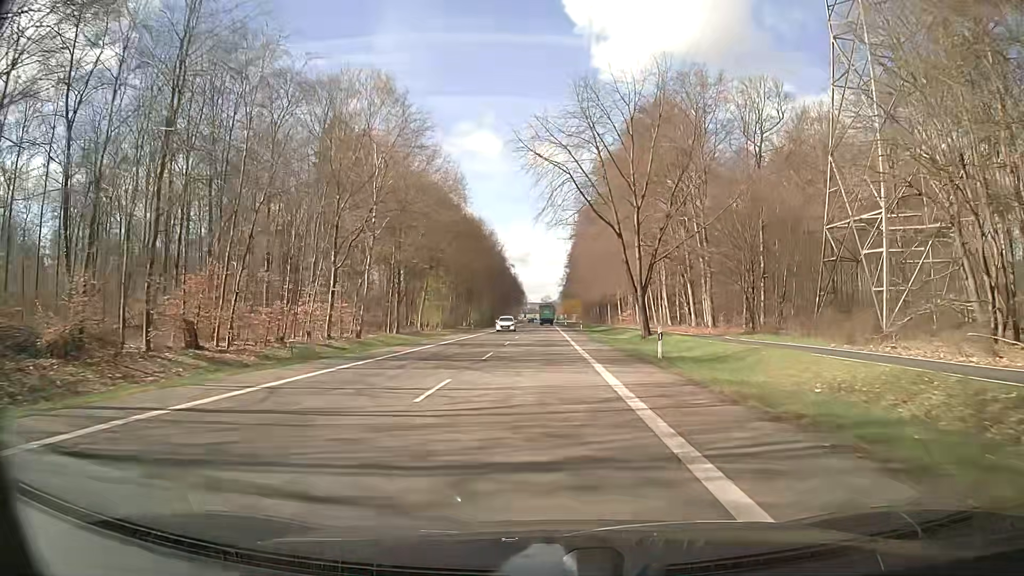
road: secondary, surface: asphalt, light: Day
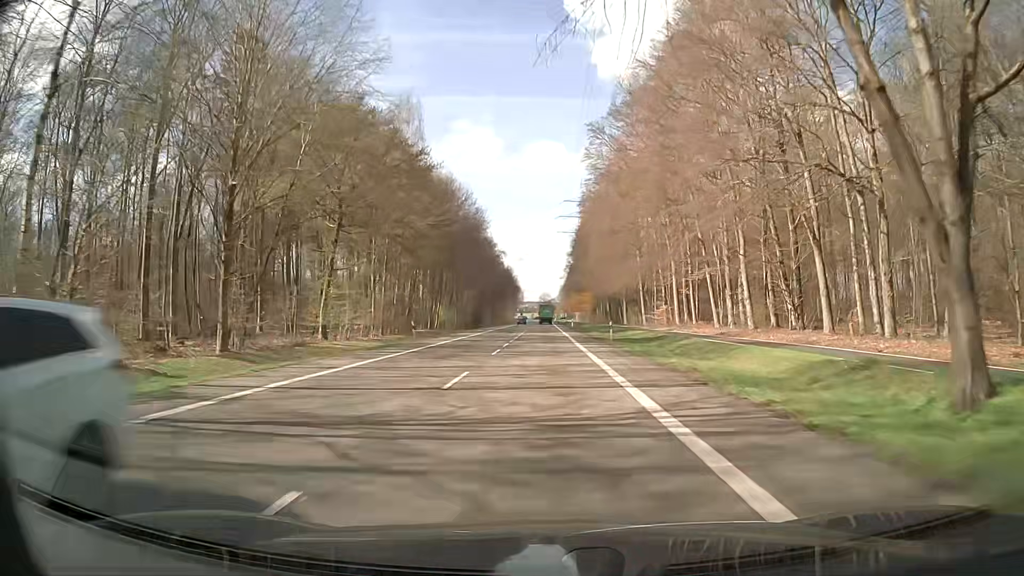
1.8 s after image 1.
(0.0, +32.4) m; 0°
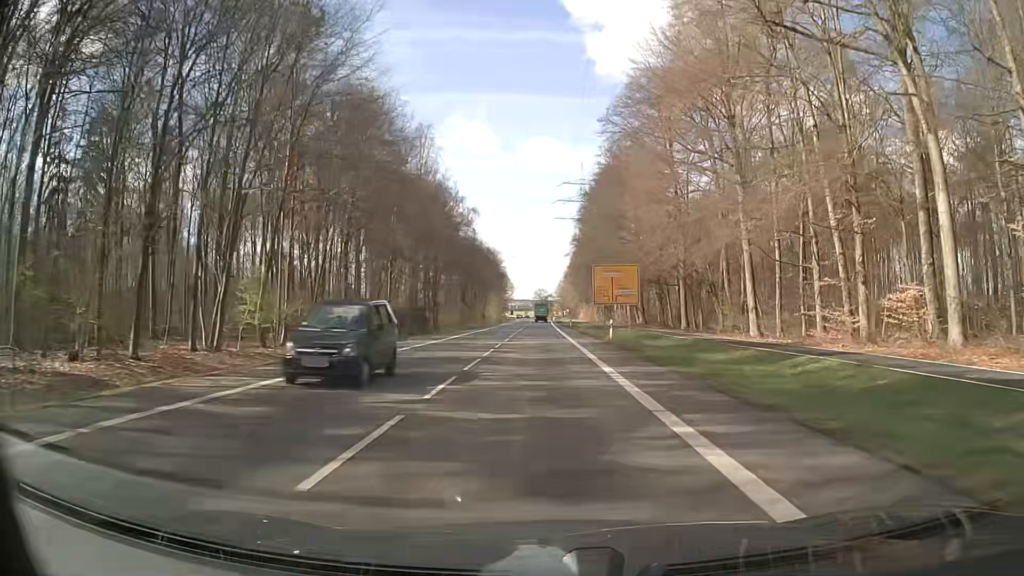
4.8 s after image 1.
(+0.2, +54.0) m; 0°
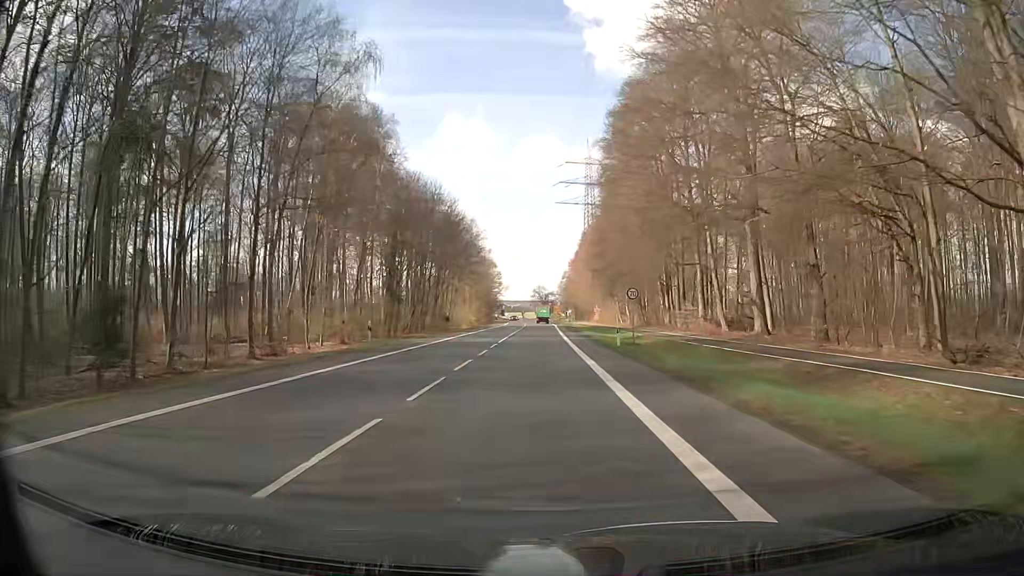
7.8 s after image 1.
(+0.3, +54.0) m; 0°
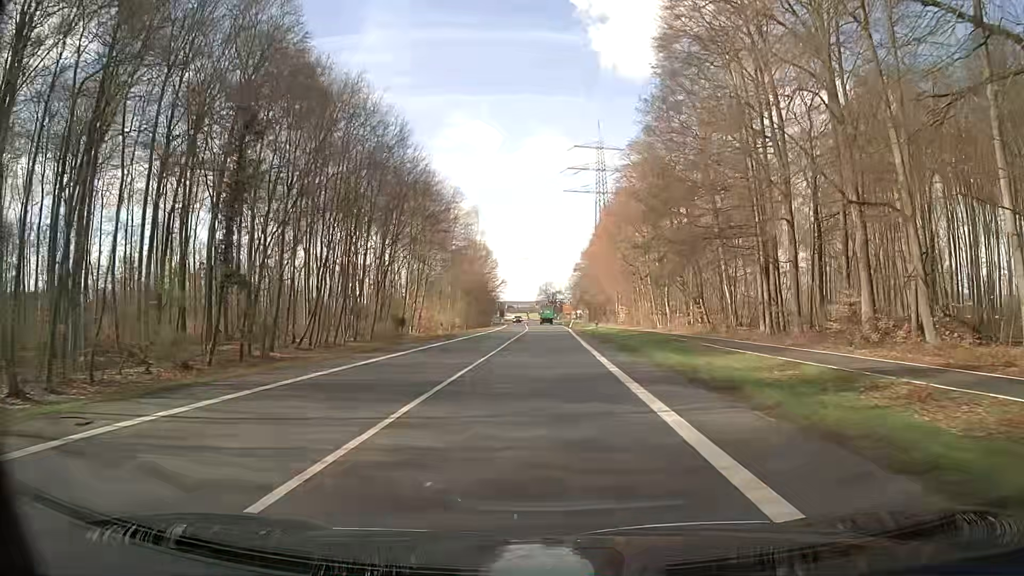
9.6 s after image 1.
(-0.1, +32.2) m; 0°
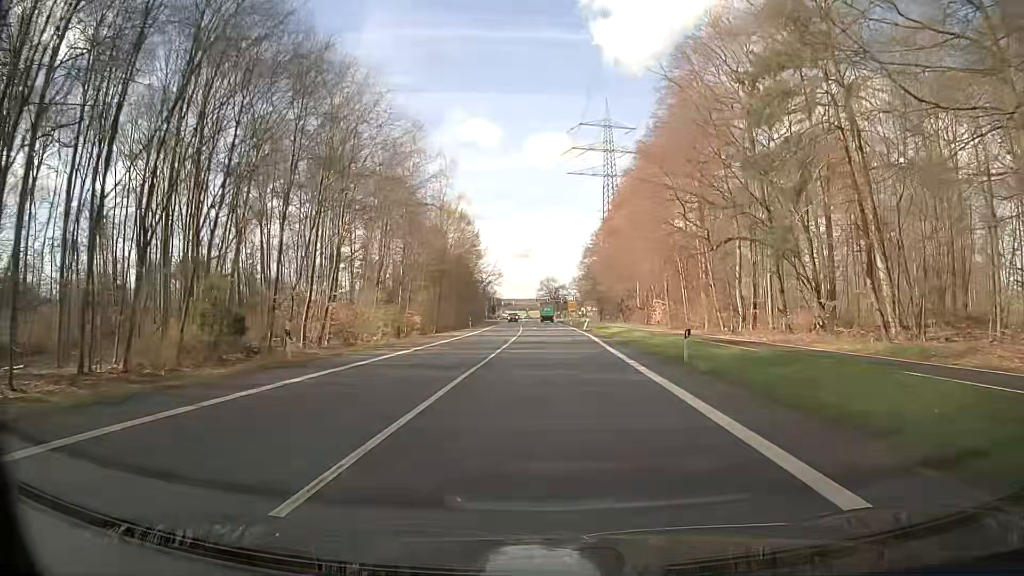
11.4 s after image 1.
(-0.2, +31.4) m; 0°
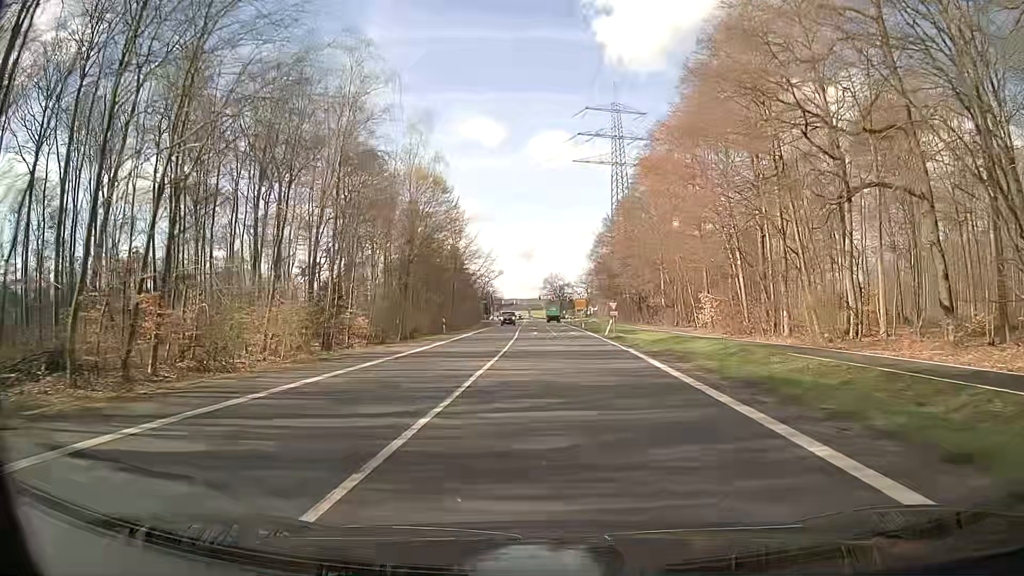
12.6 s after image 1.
(-0.1, +20.5) m; 0°
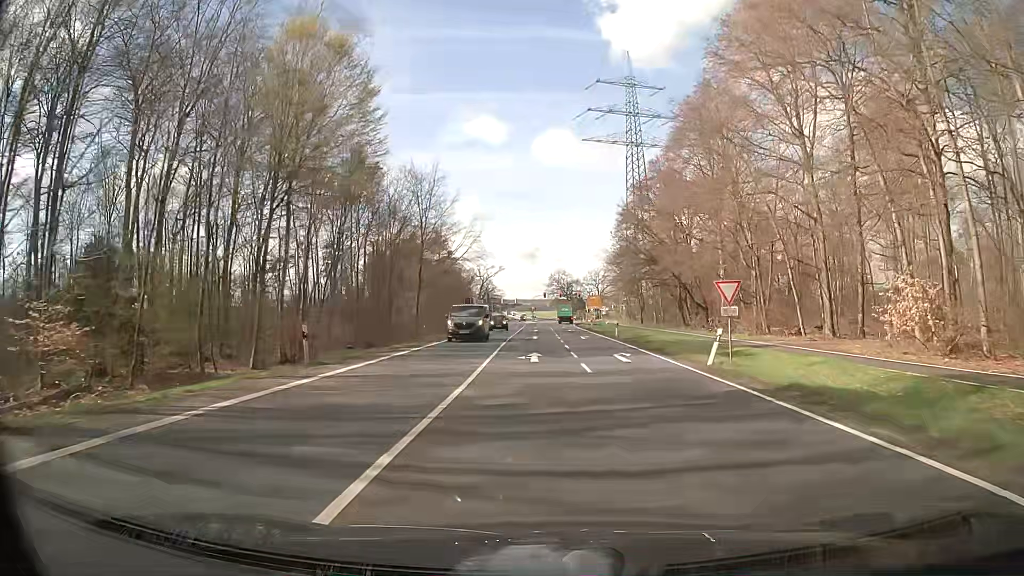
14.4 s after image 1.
(-0.2, +29.5) m; -1°
(0, +10) (0, +20) (0, +30) (0, +40) (0, +50) (-1, +60) (-1, +70) (-1, +80) (0, +90) (0, +100) m
